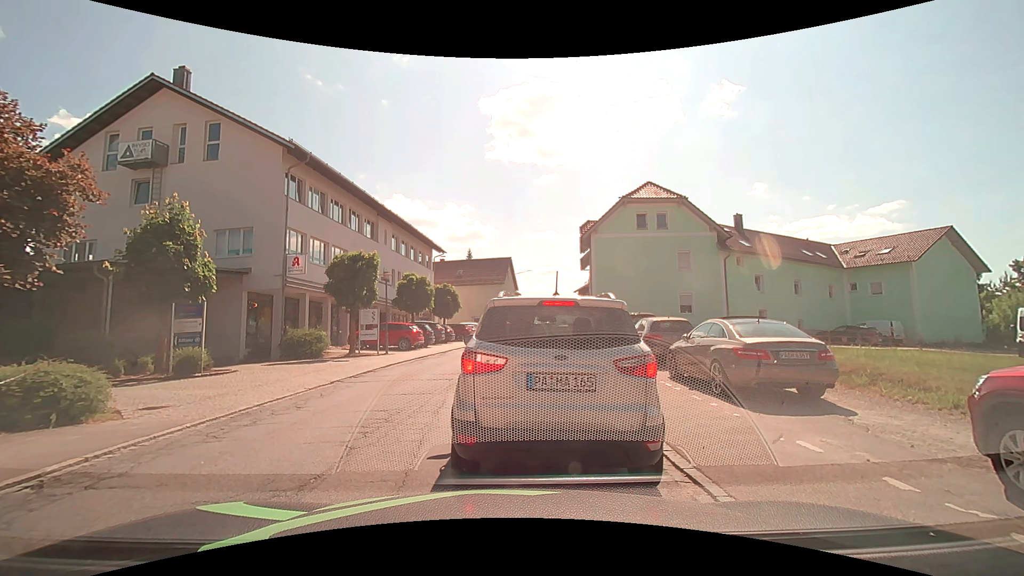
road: secondary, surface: asphalt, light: Day
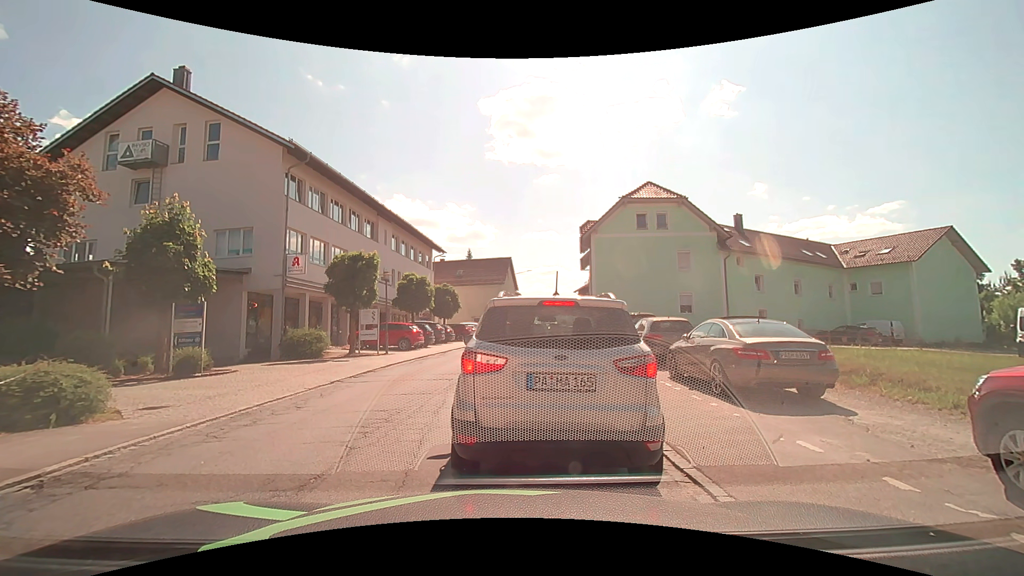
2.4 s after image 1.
(0.0, 0.0) m; 0°
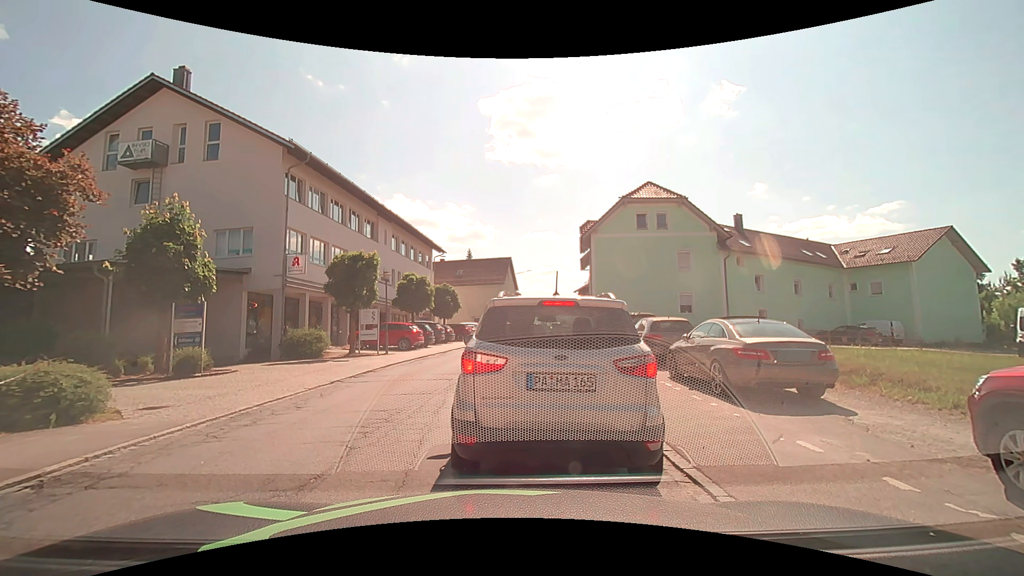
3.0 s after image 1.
(0.0, 0.0) m; 0°
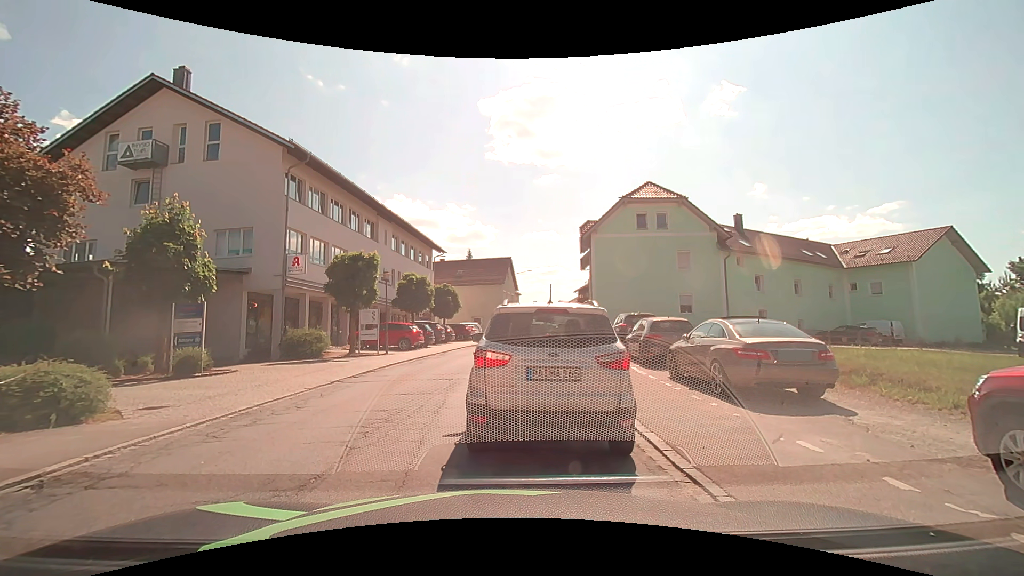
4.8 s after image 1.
(0.0, 0.0) m; 0°
